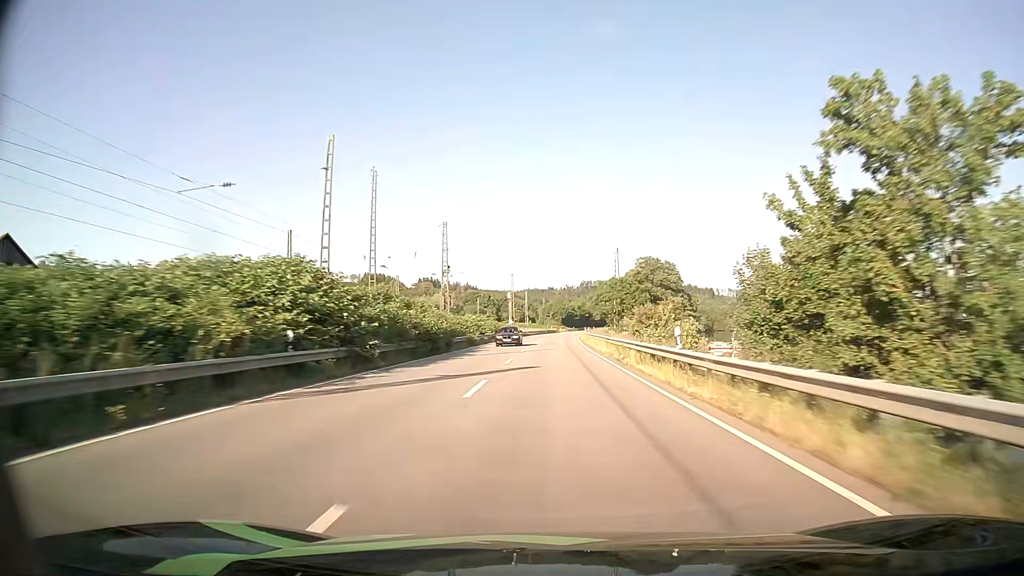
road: primary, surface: asphalt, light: Day
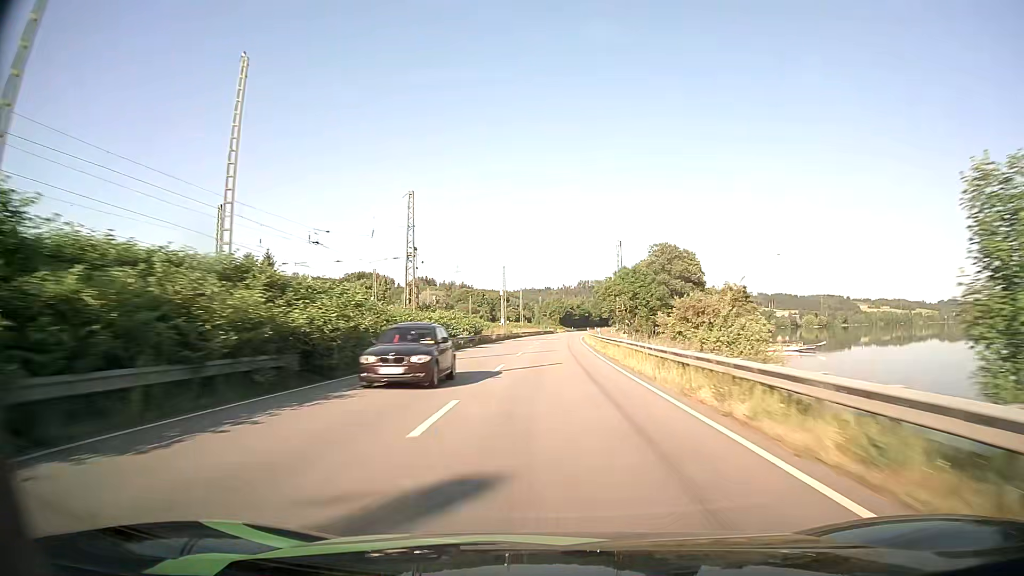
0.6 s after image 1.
(+0.1, +16.7) m; 0°
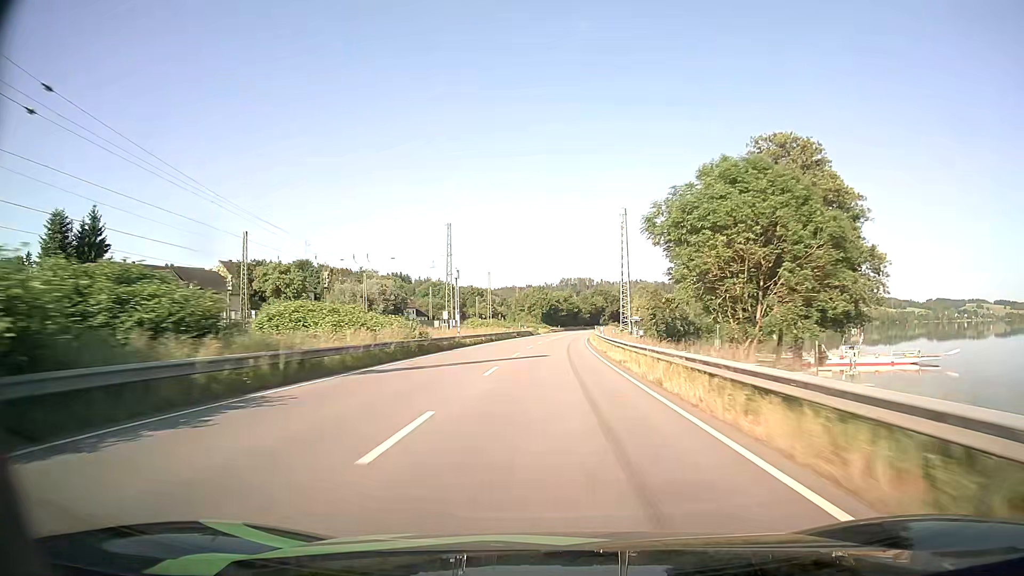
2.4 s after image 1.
(+0.8, +49.9) m; +2°
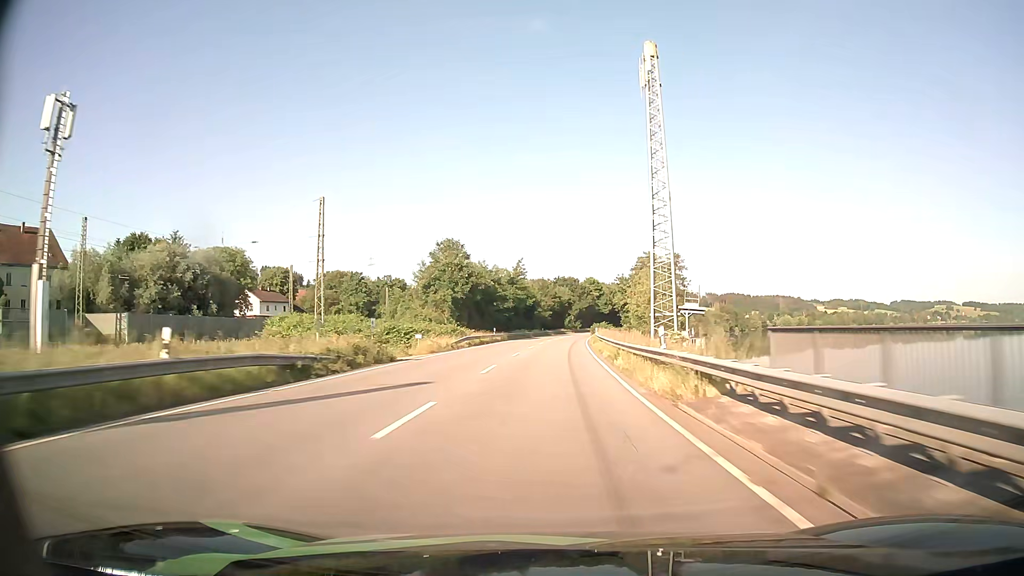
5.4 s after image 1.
(+2.8, +82.5) m; +4°
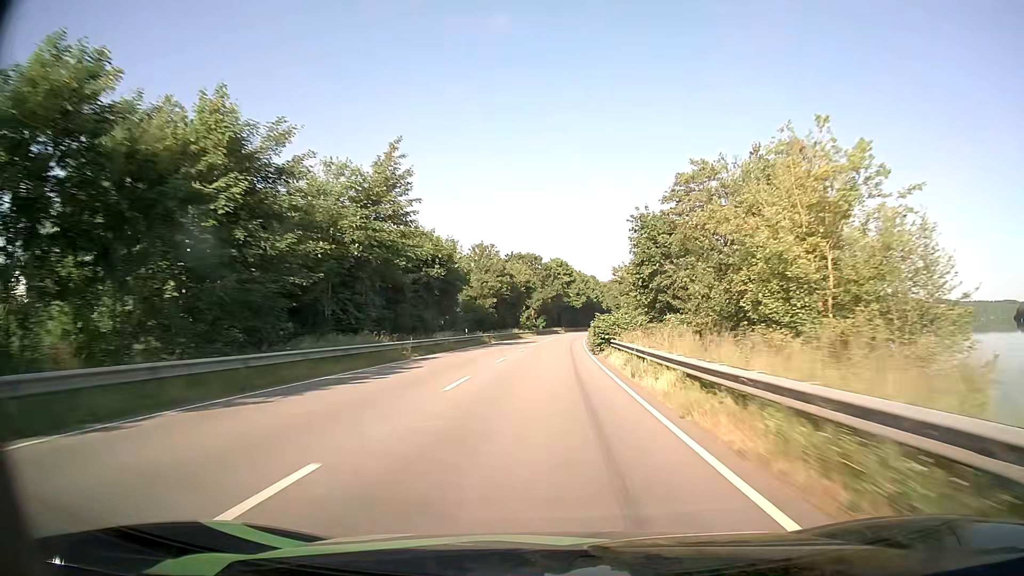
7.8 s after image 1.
(+2.1, +65.9) m; +3°
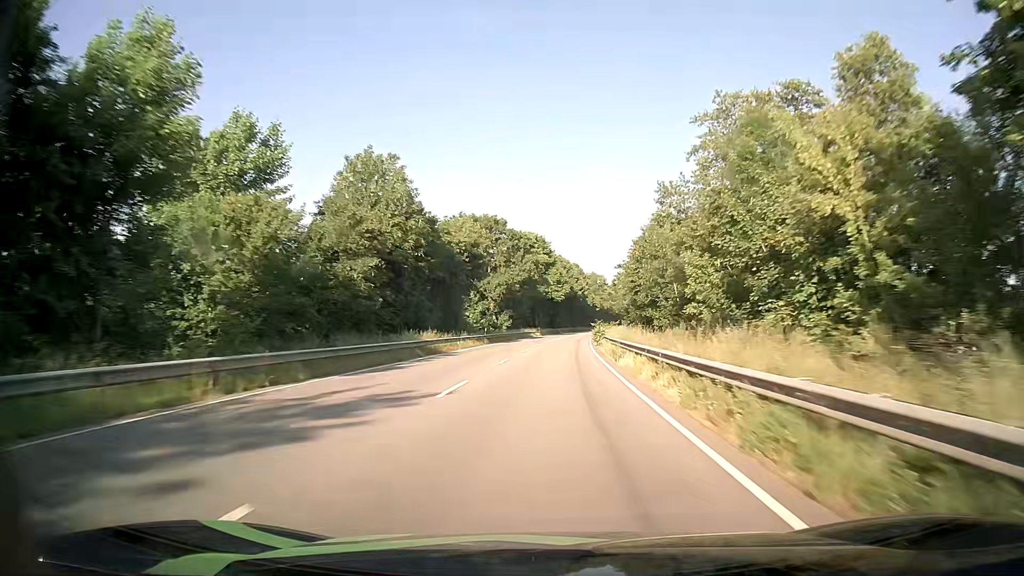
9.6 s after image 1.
(+1.1, +49.8) m; +2°
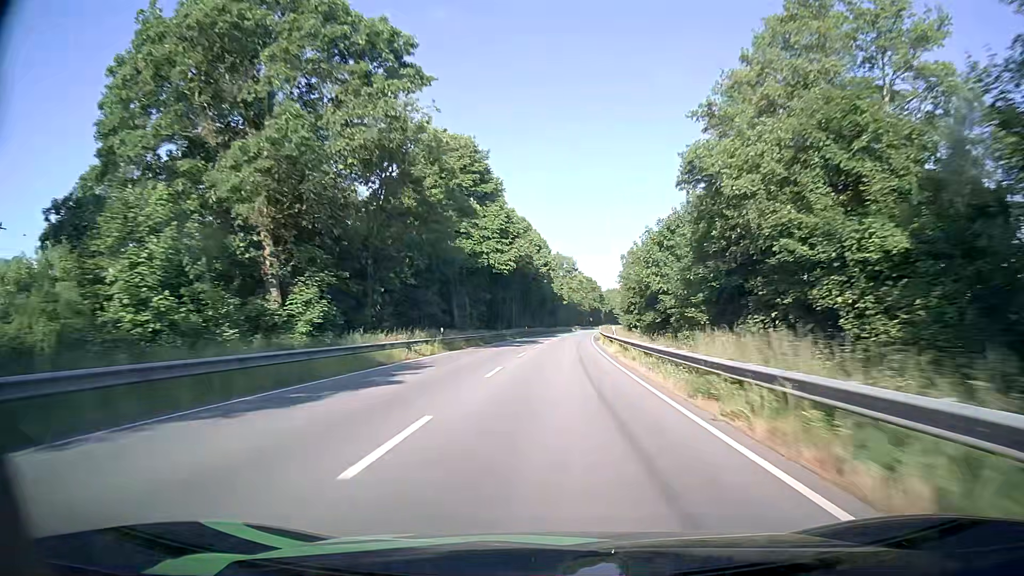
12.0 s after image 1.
(+1.9, +67.0) m; +3°
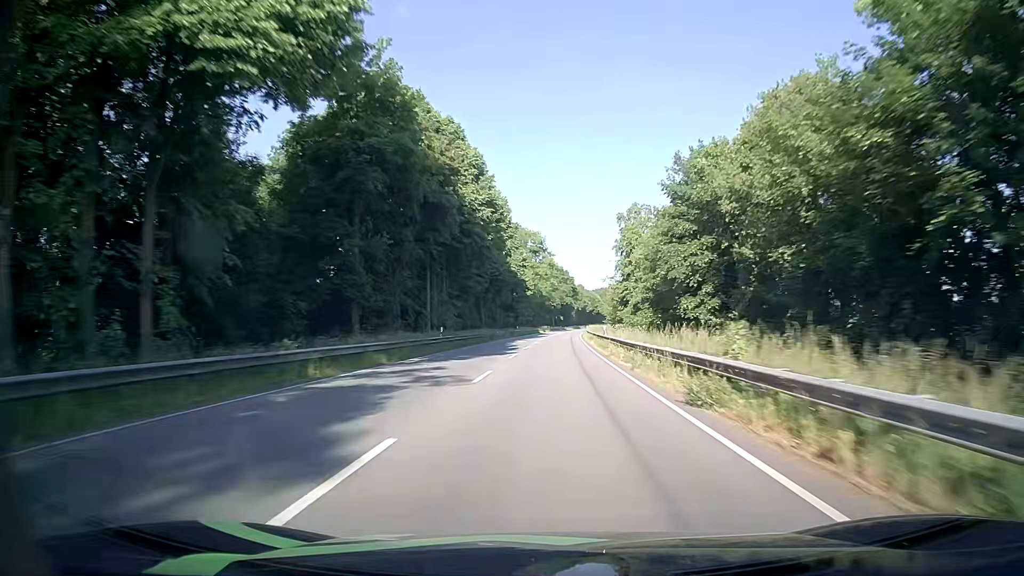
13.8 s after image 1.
(+1.4, +50.0) m; +3°
(0, +10) (0, +20) (0, +30) (0, +40) (+1, +50) (+1, +60) (+1, +70) (+1, +80) (+2, +90) (+2, +100) m
